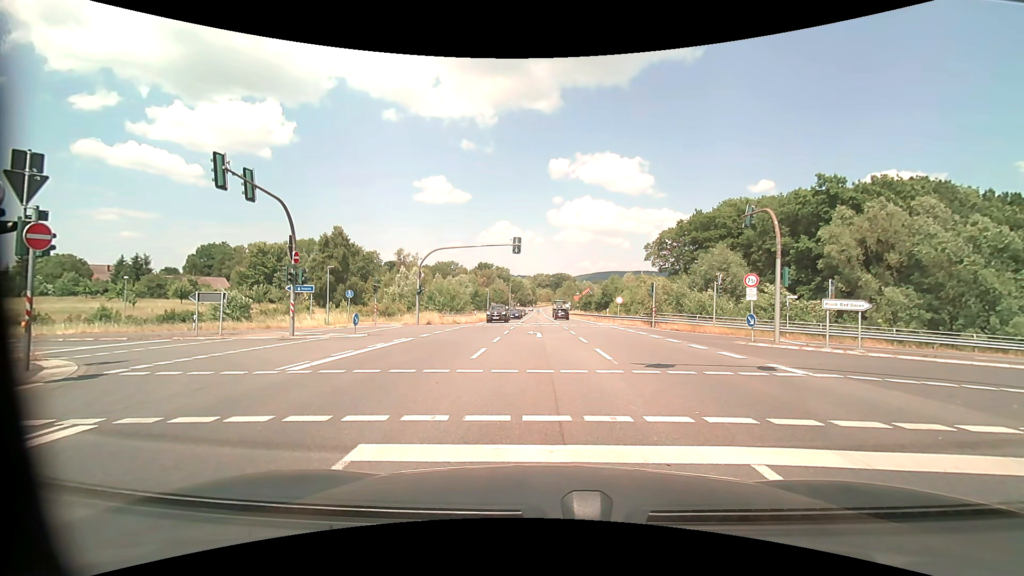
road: secondary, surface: asphalt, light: Day
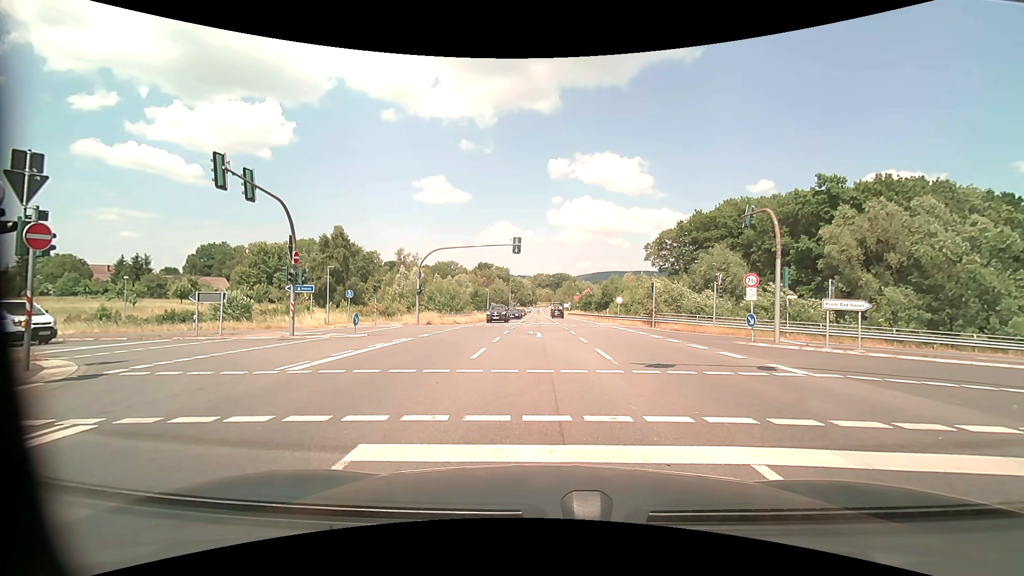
(0.0, 0.0) m; 0°
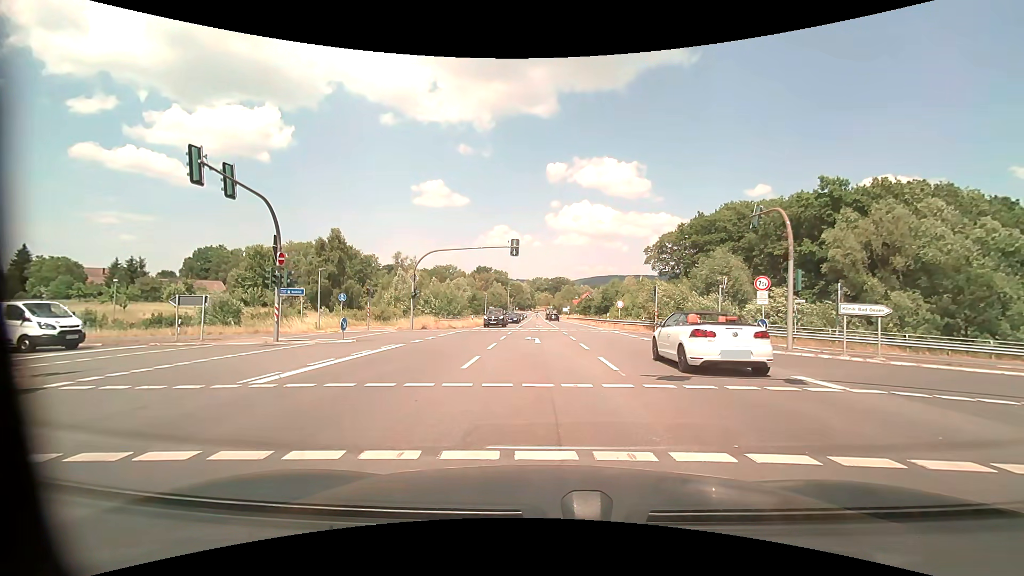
(0.0, +1.4) m; +1°
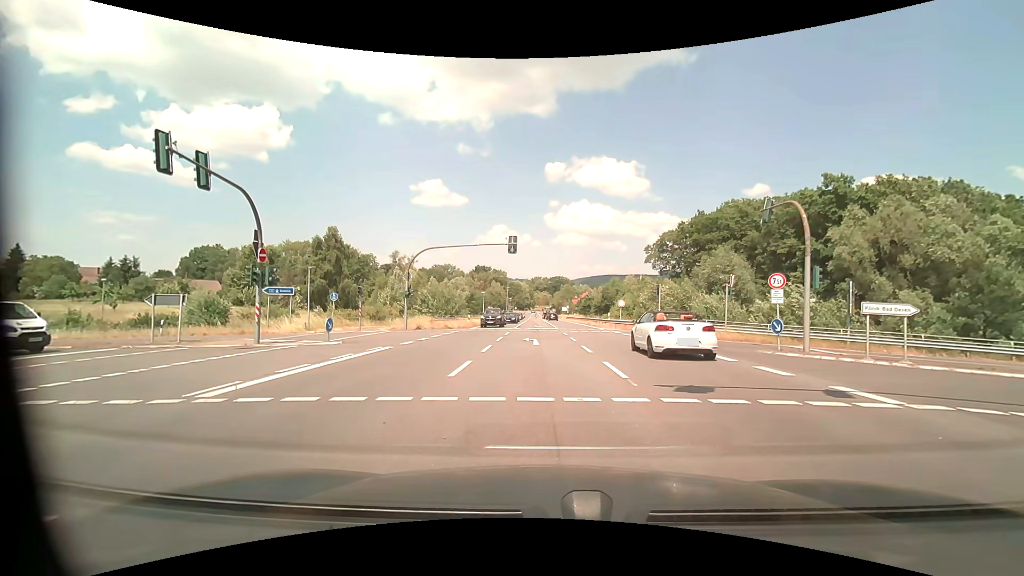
(0.0, +1.5) m; 0°
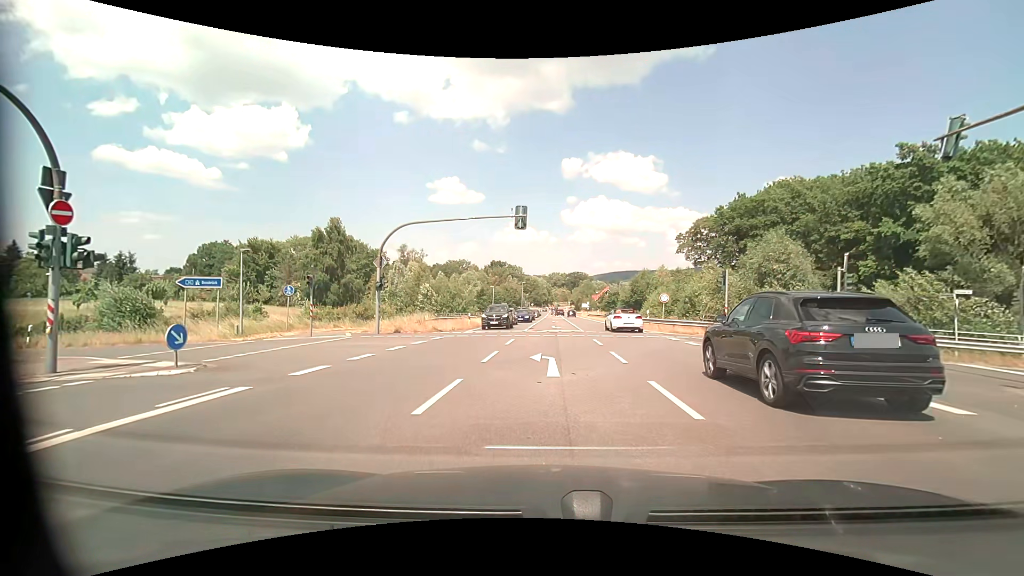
(+0.1, +10.1) m; -1°
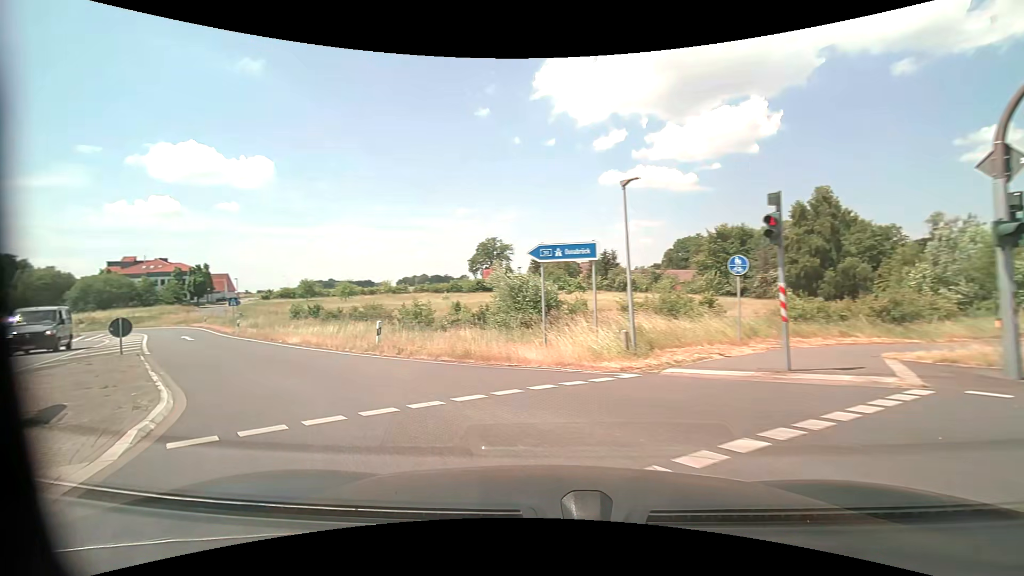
(-5.1, +15.5) m; -49°
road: motorway_link
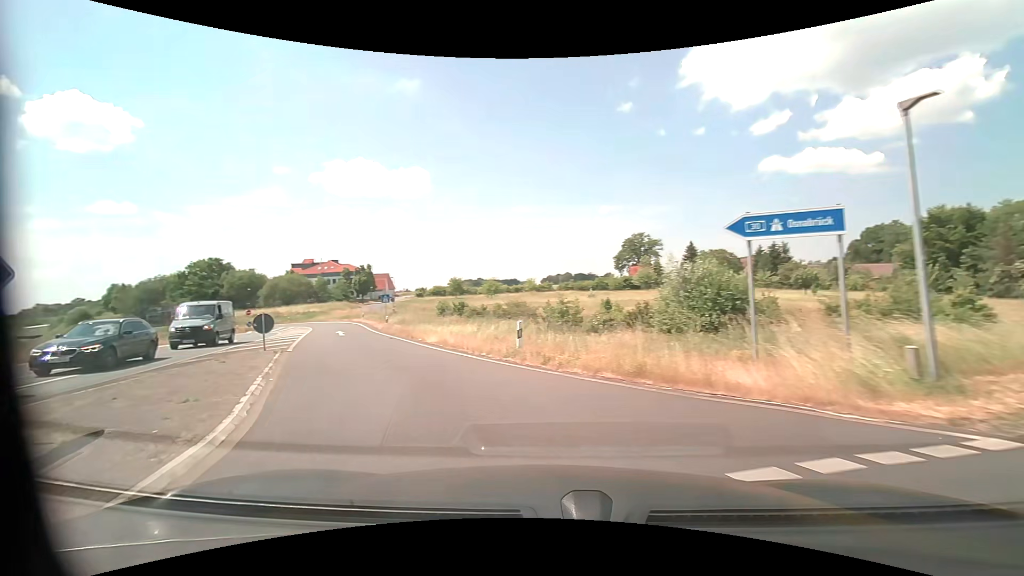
(-0.5, +3.7) m; -19°
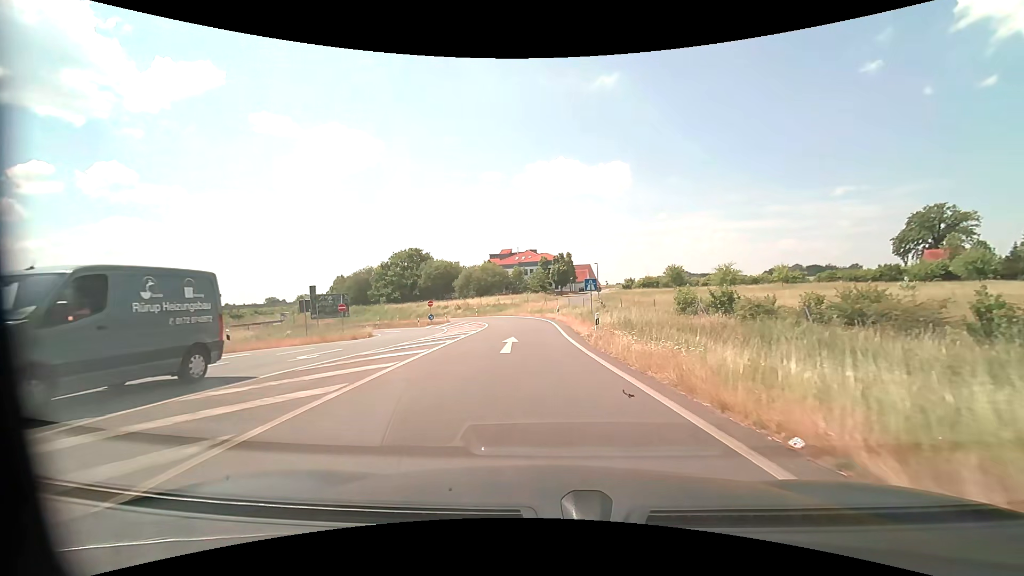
(-5.4, +18.1) m; -23°
(0, +10) (-1, +20) (-2, +30) (-3, +40) (-4, +50) (-7, +59) (-11, +68) (-18, +76) (-25, +83) (-33, +89) m
